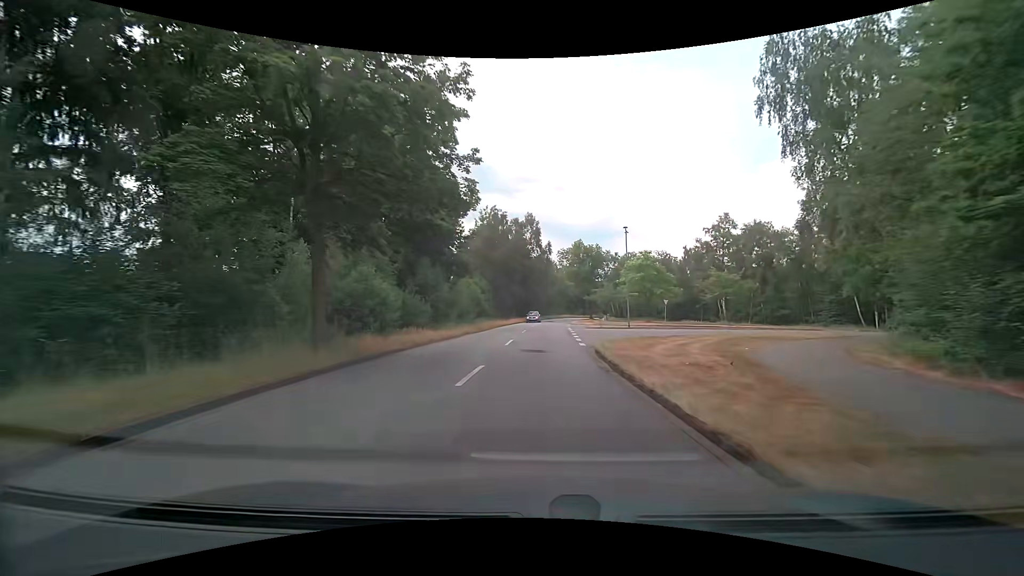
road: secondary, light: Day
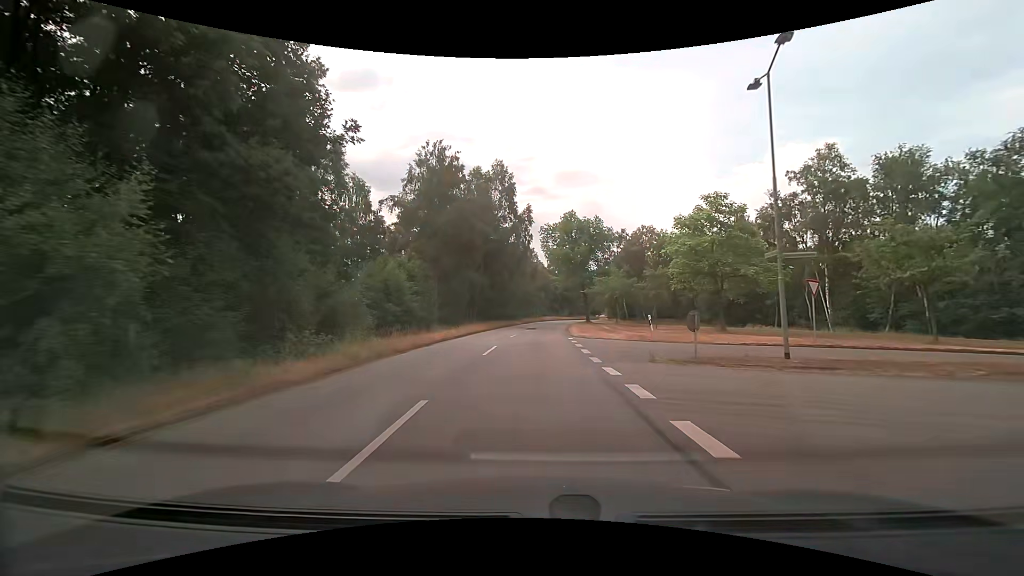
(+0.7, +29.3) m; +2°
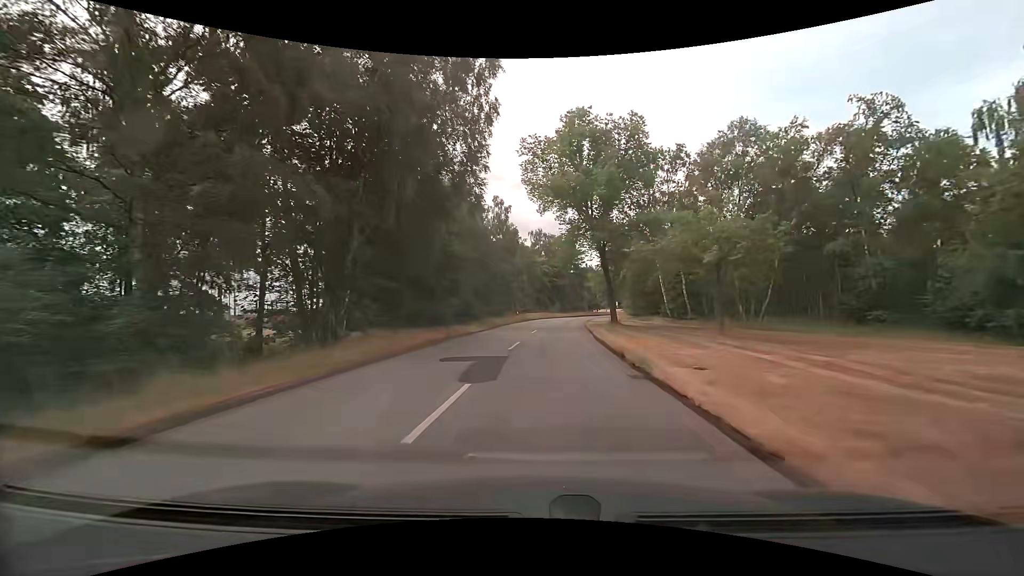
(+0.6, +34.3) m; +2°
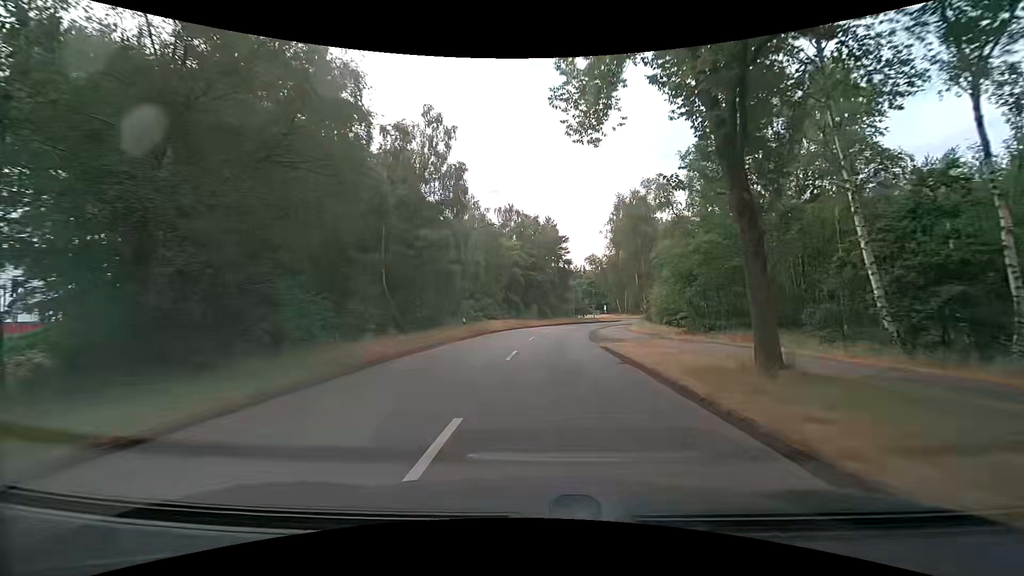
(+0.9, +26.7) m; +4°
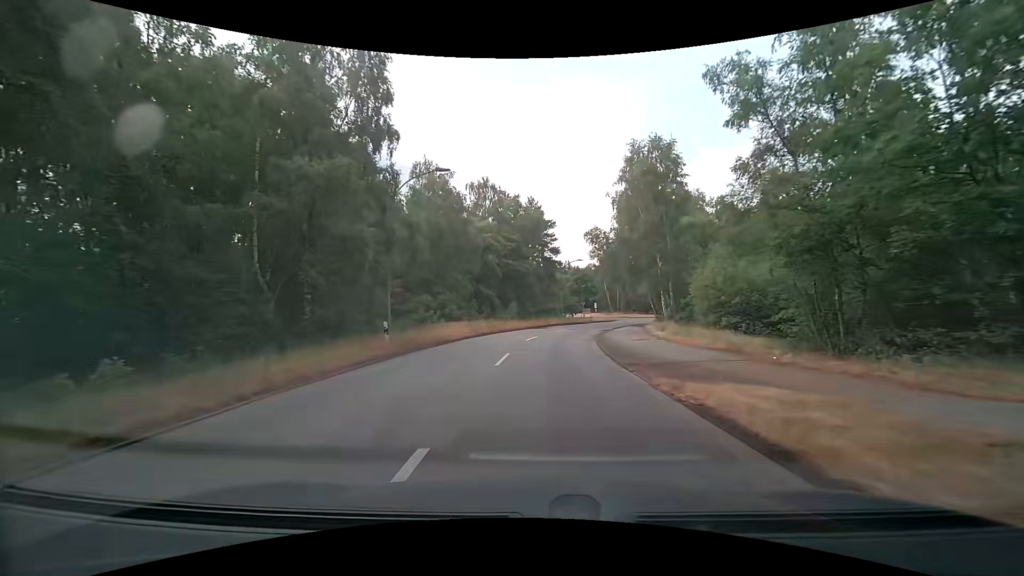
(+0.2, +13.3) m; +2°
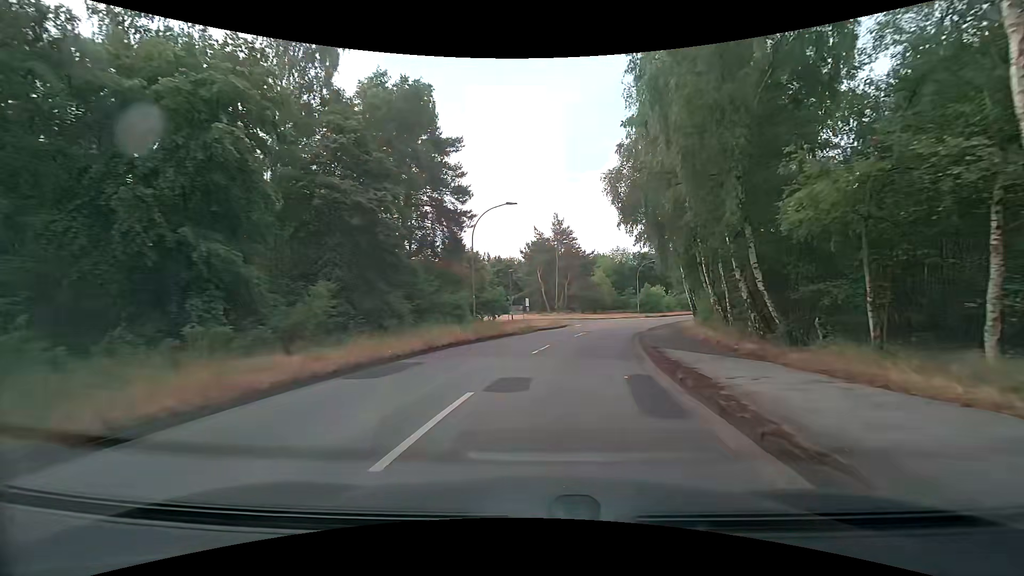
(+1.8, +32.5) m; +9°
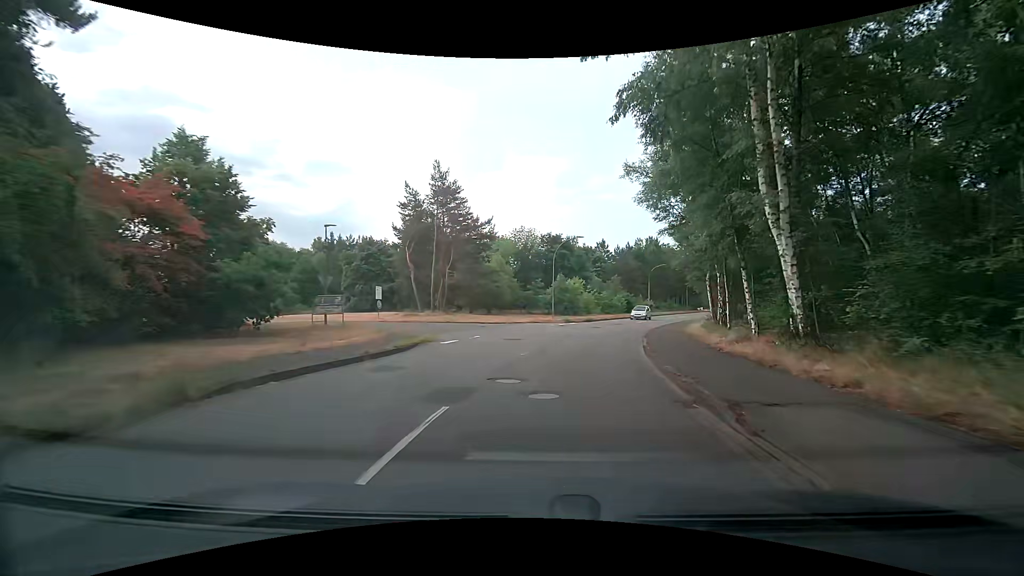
(+2.4, +25.0) m; +11°
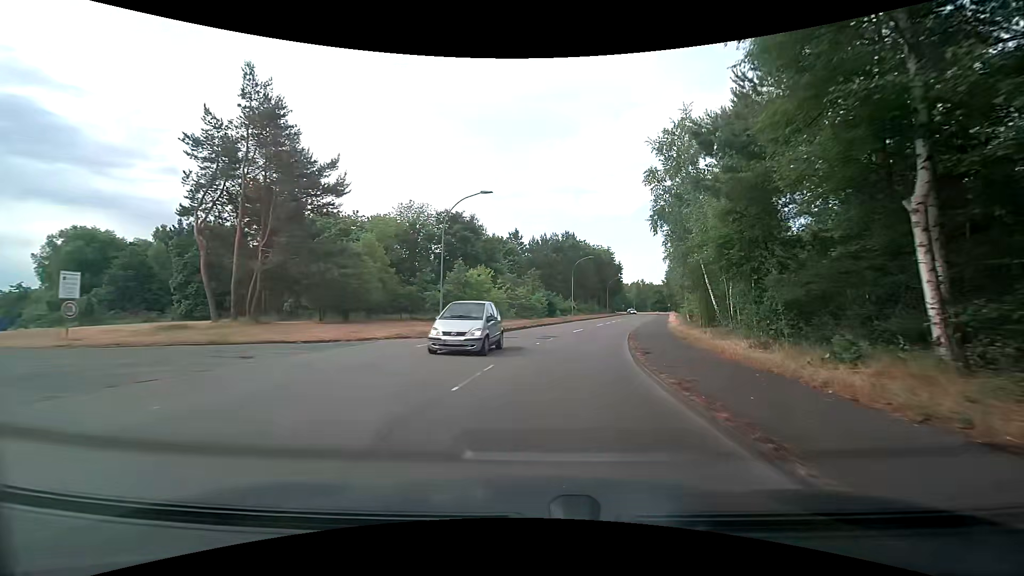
(+1.9, +18.2) m; +11°
(0, +10) (+1, +20) (+3, +30) (+6, +39) (+8, +49) (+11, +59) (+13, +68) (+16, +78) (+19, +88) (+21, +97) m
